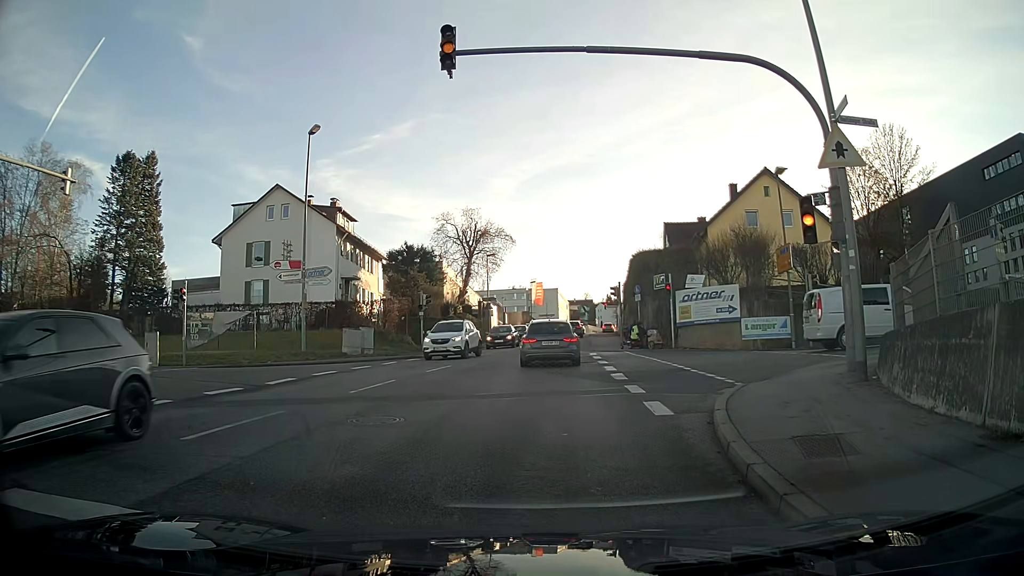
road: tertiary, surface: asphalt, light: Day
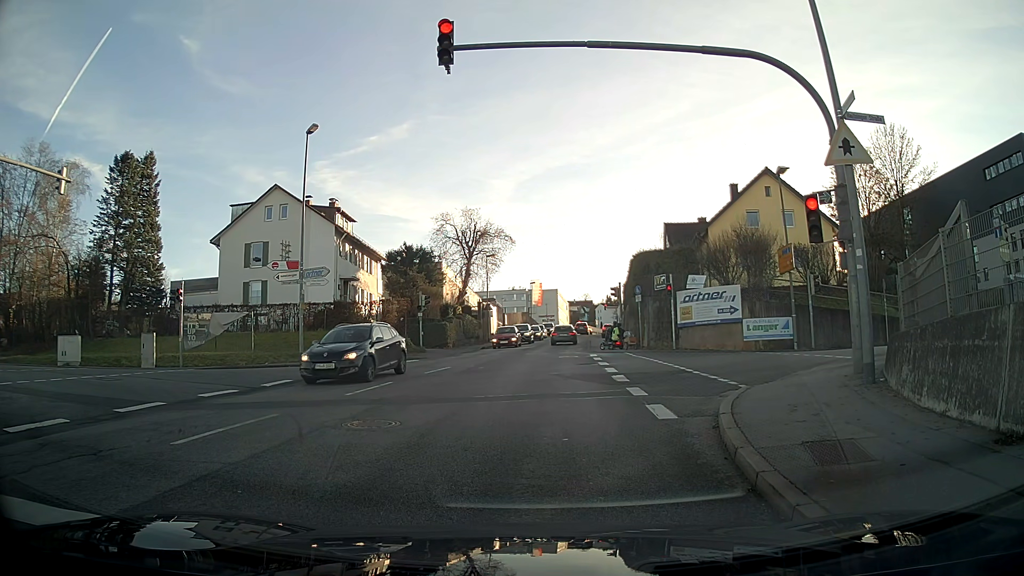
(0.0, +0.4) m; 0°
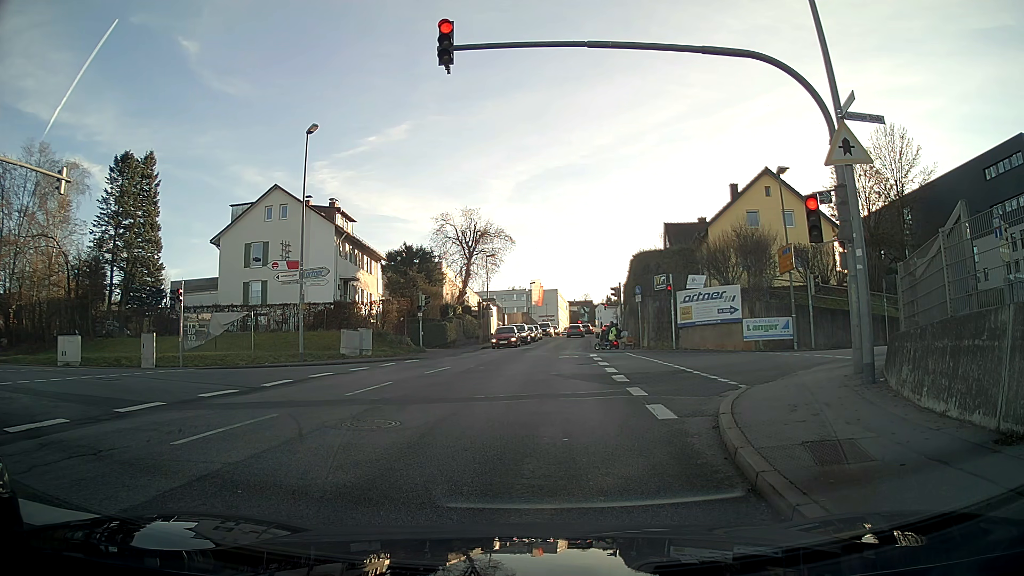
(0.0, 0.0) m; 0°
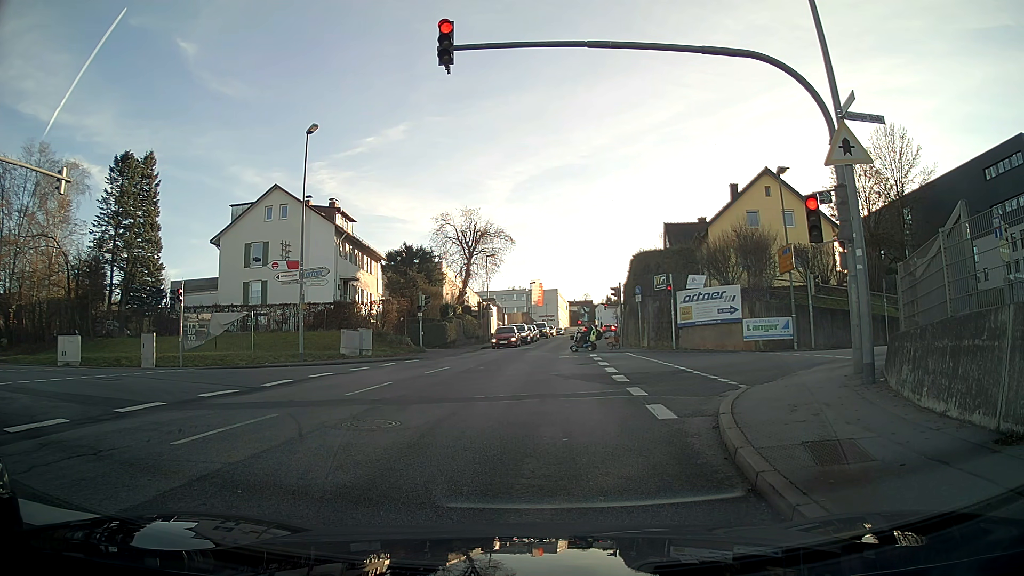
(0.0, 0.0) m; 0°
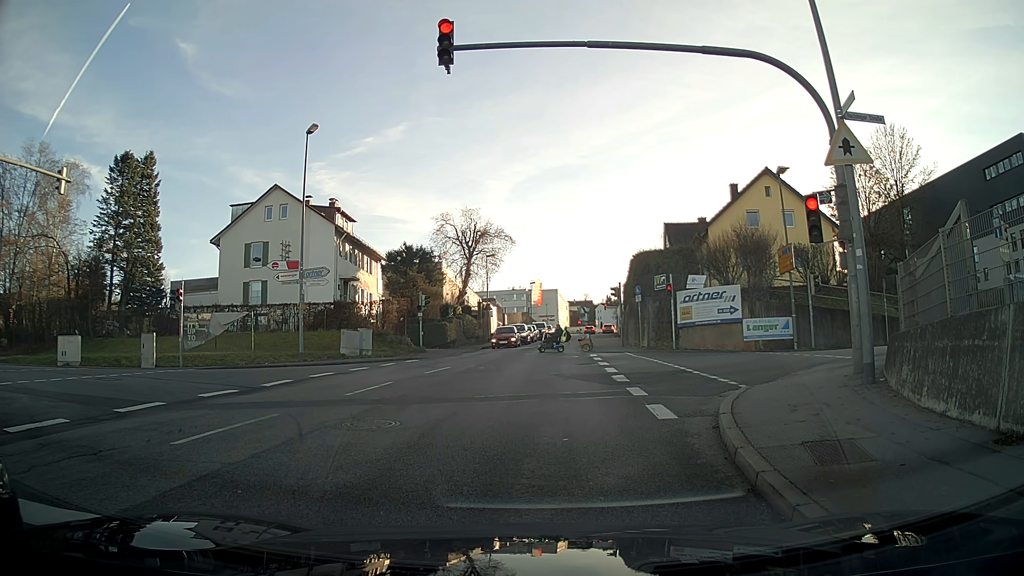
(0.0, 0.0) m; 0°
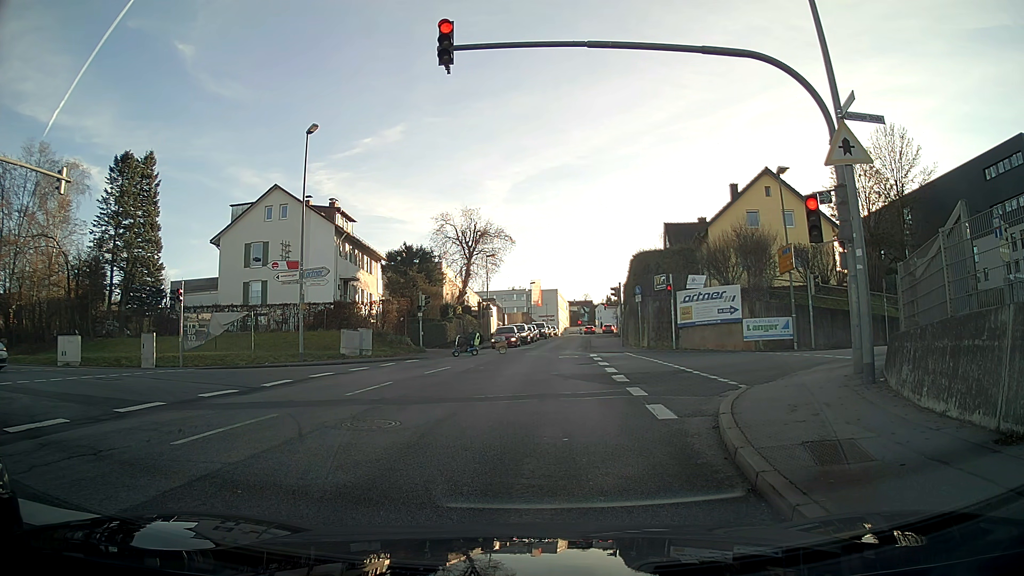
(0.0, 0.0) m; 0°
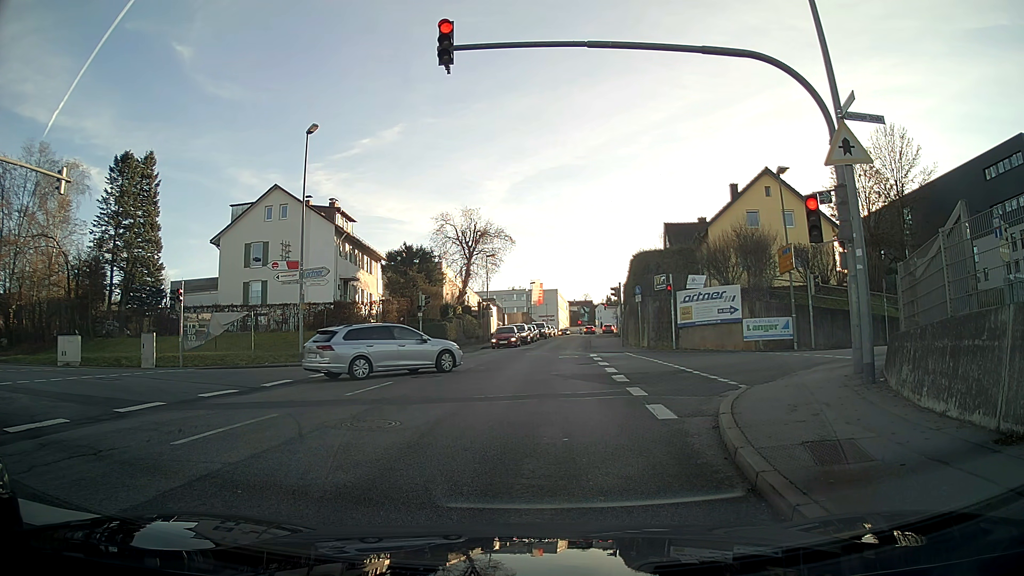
(0.0, 0.0) m; 0°
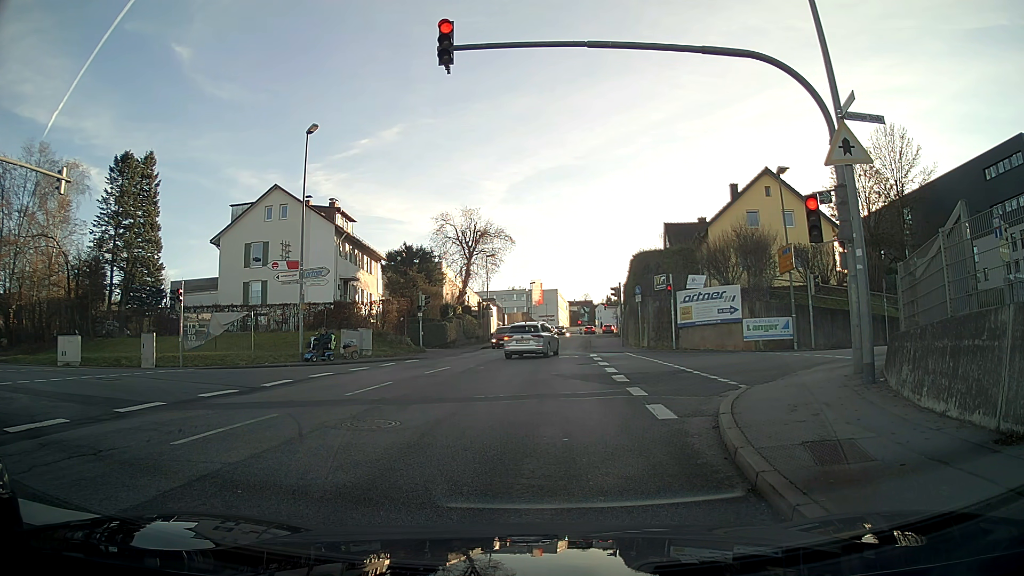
(0.0, 0.0) m; 0°
(0, +10) (0, +20) (+1, +30) (+2, +40) (+2, +50) (+3, +60) (+4, +70) (+5, +80) (+6, +90) (+8, +100) m
